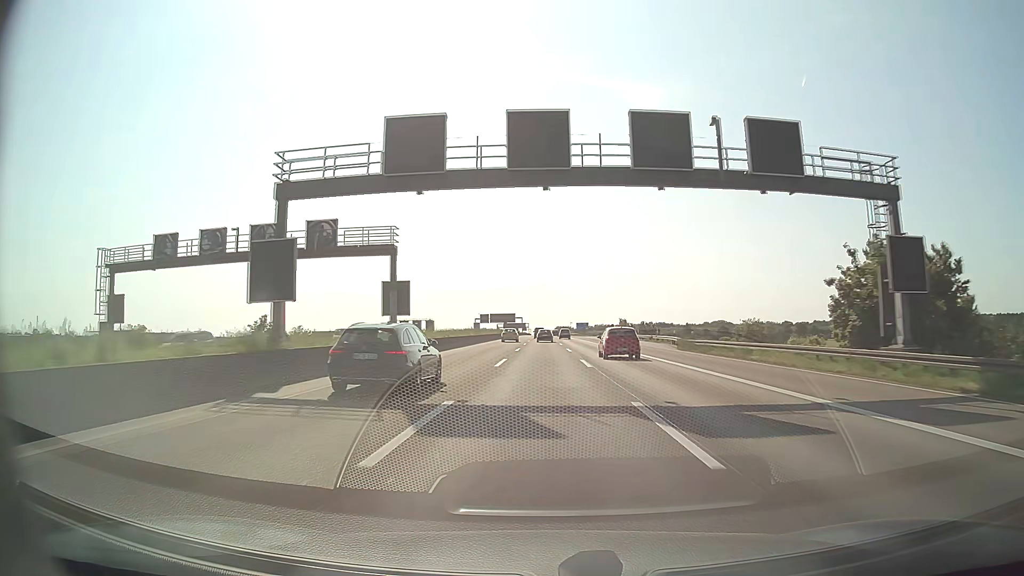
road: motorway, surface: asphalt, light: Day
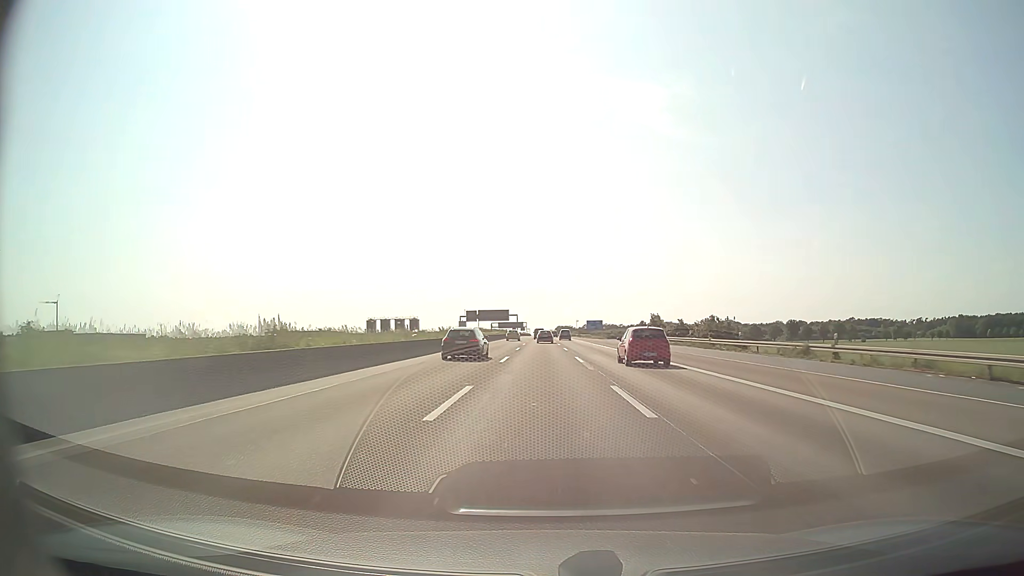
(0.0, +50.7) m; 0°
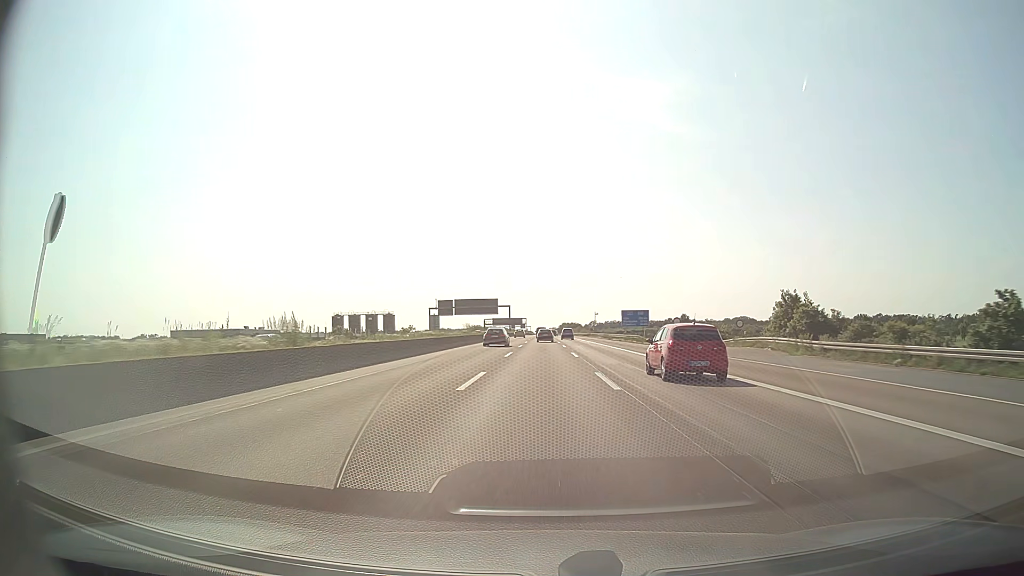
(-0.1, +67.4) m; 0°
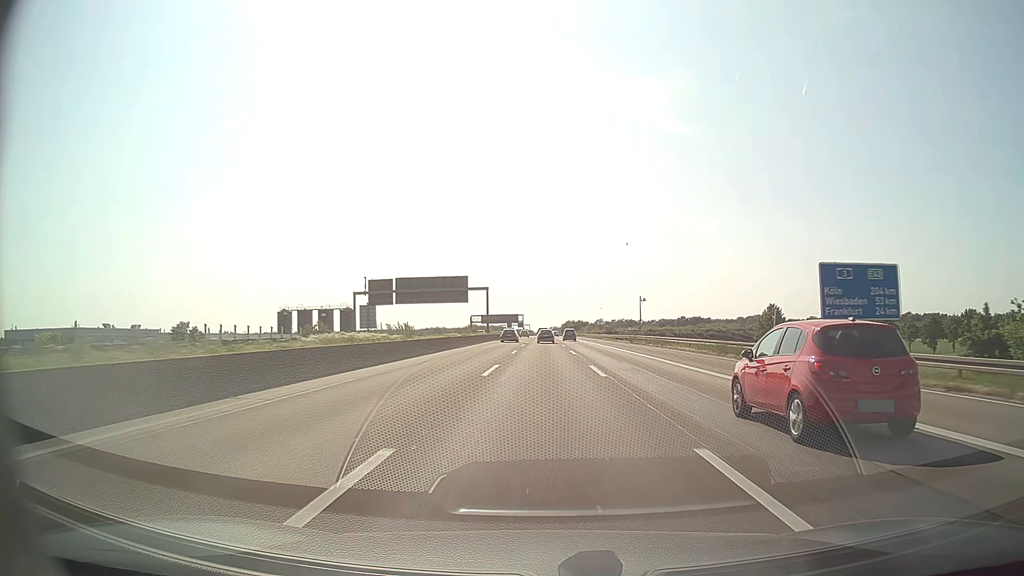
(-0.1, +67.3) m; 0°
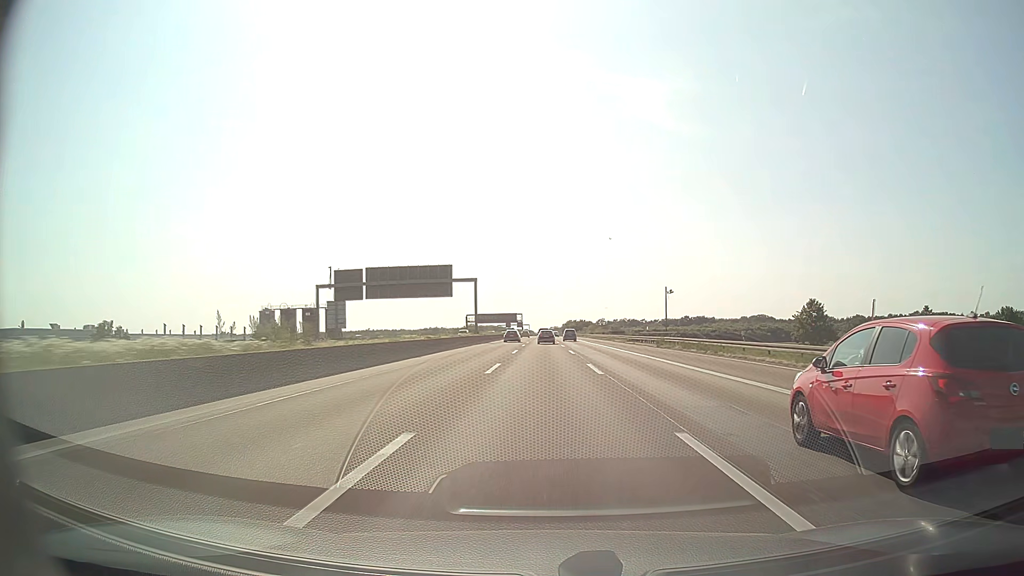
(0.0, +16.8) m; 0°
(0, +10) (0, +20) (0, +30) (0, +40) (0, +50) (0, +60) (0, +70) (0, +80) (0, +90) (0, +100) m
